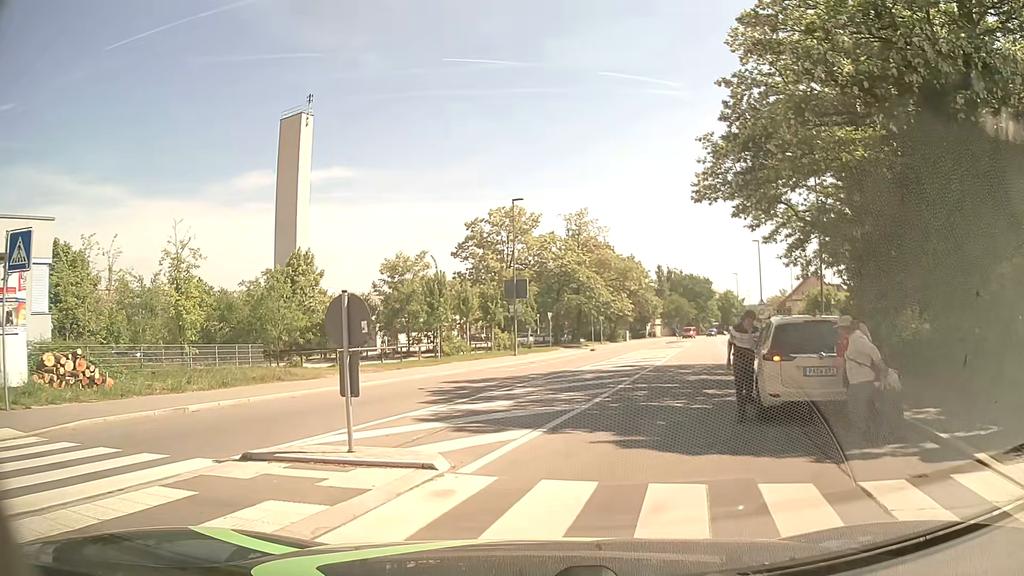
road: tertiary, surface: asphalt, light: Day
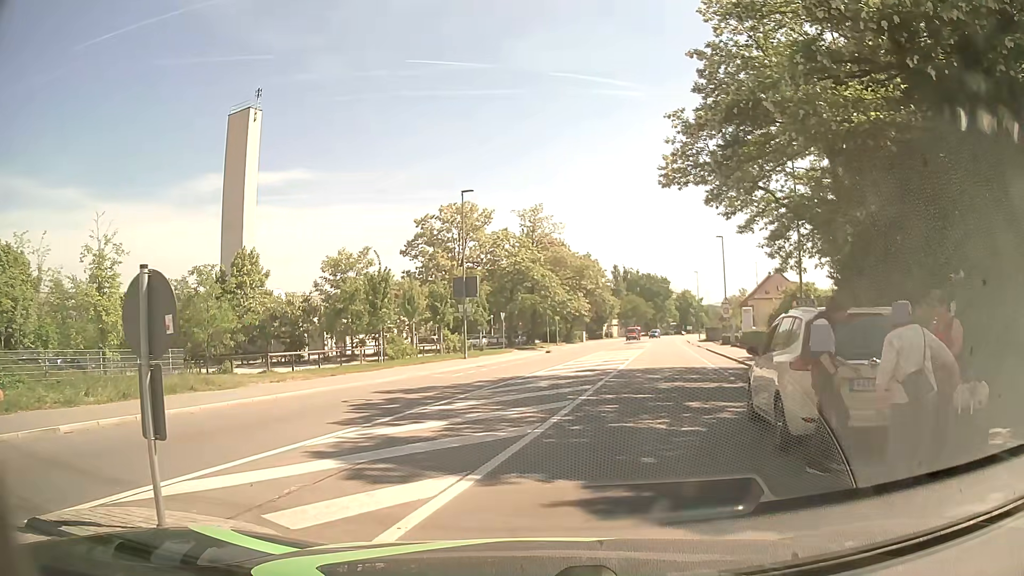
(+0.1, +3.1) m; +3°
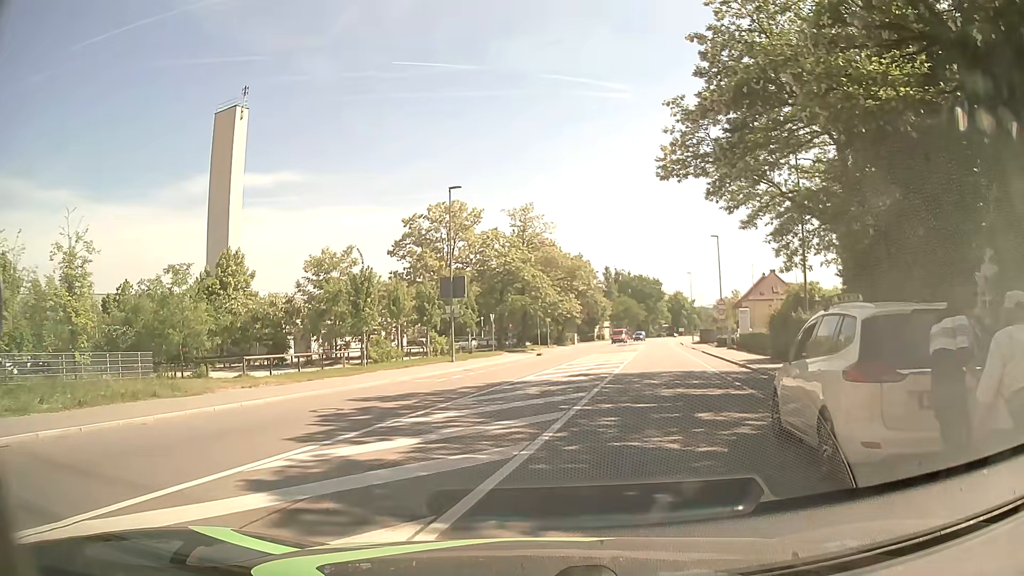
(0.0, +1.7) m; 0°
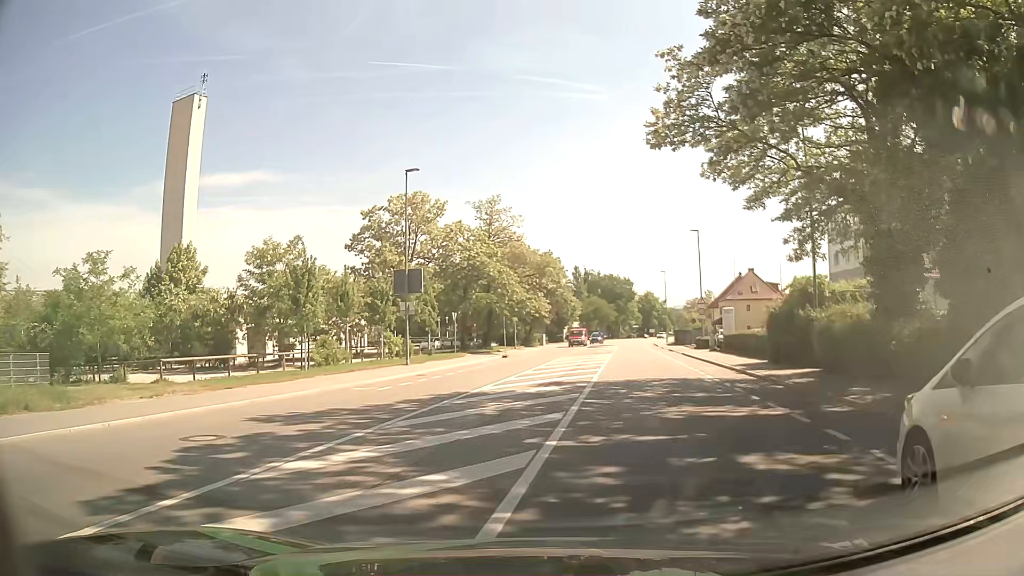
(+0.1, +4.5) m; +3°
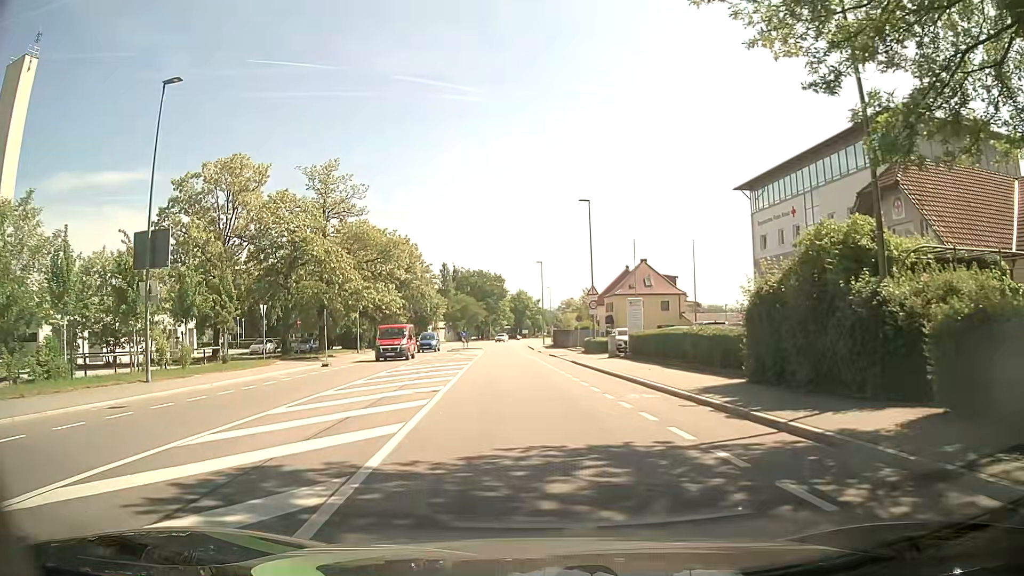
(+1.8, +14.1) m; +10°
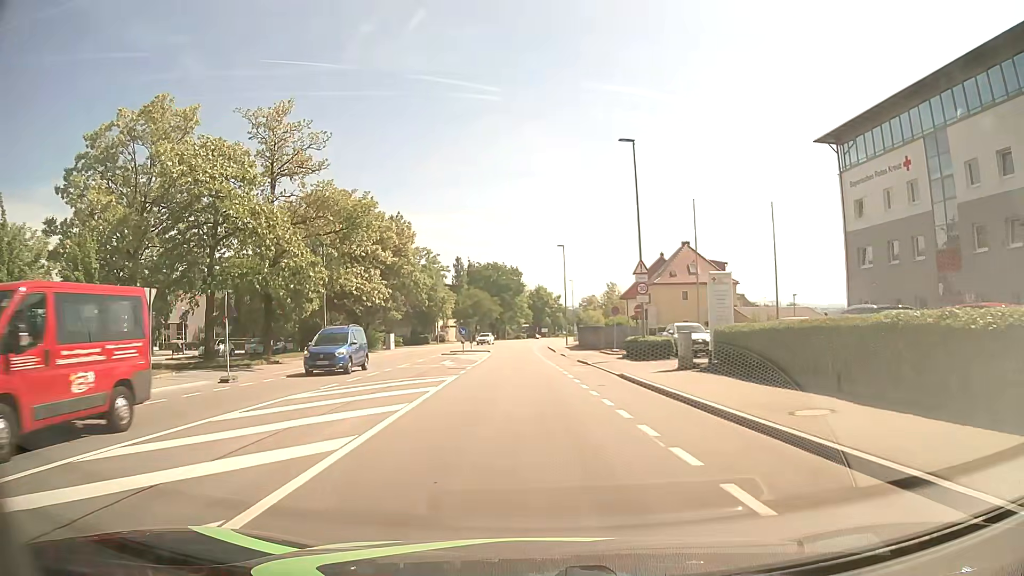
(0.0, +14.2) m; -1°
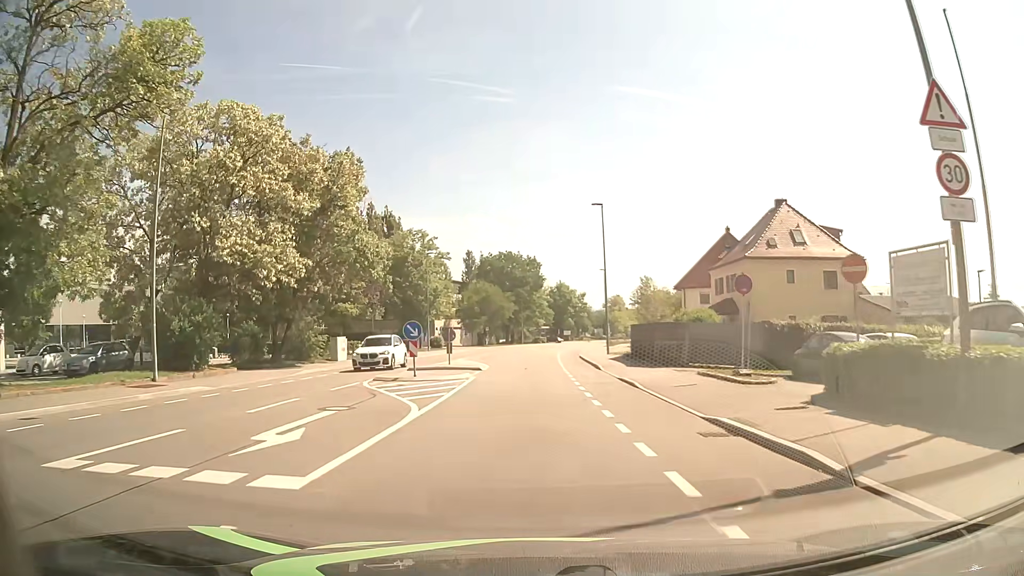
(-0.5, +23.3) m; -3°
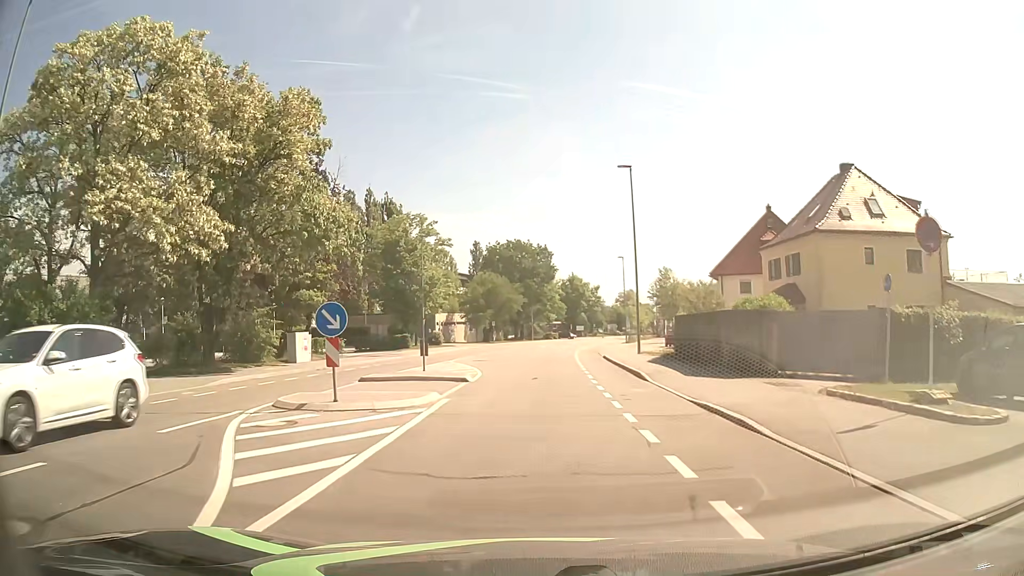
(0.0, +9.4) m; 0°
(0, +10) (0, +20) (0, +30) (0, +40) (+1, +50) (+2, +60) (+3, +70) (+5, +80) (+7, +89) (+9, +99) m
